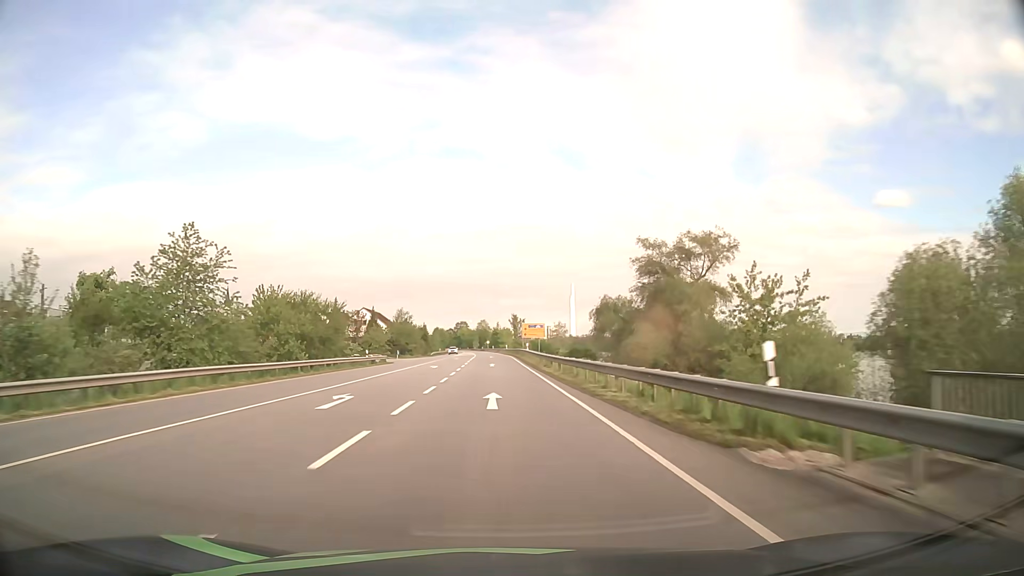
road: primary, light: Day
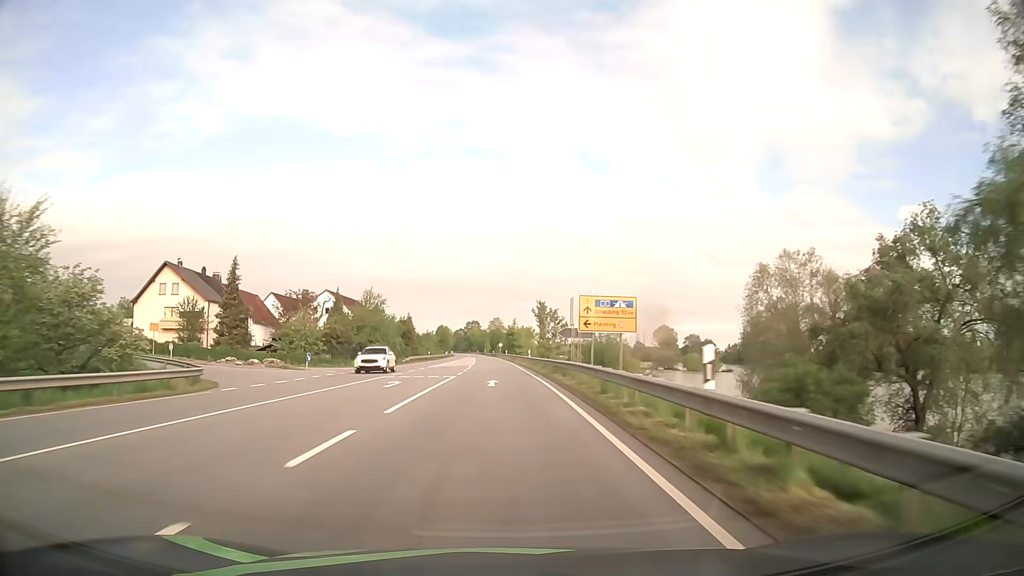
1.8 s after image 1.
(-0.6, +48.0) m; -1°
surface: asphalt
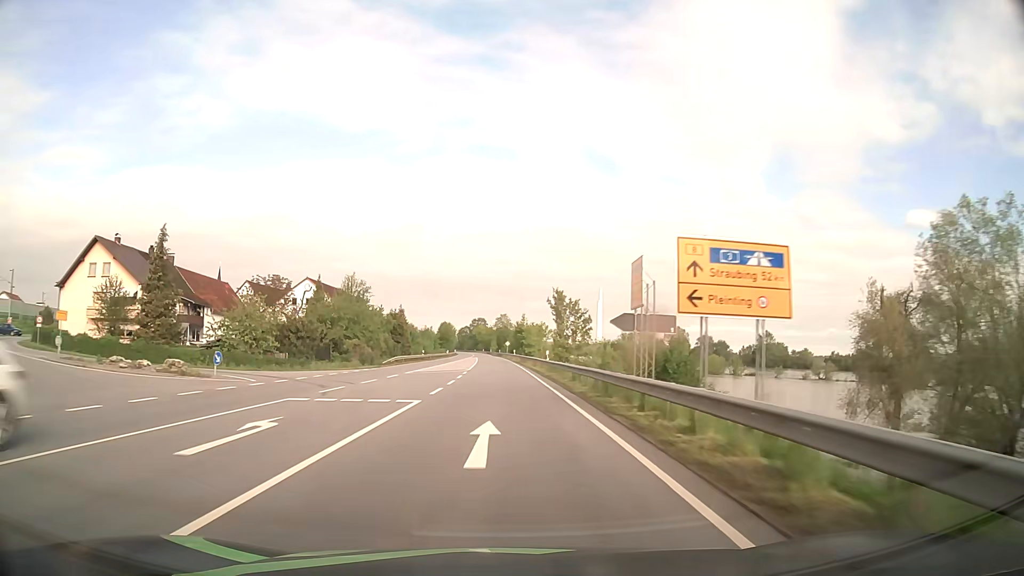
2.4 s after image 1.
(-0.1, +15.9) m; -1°
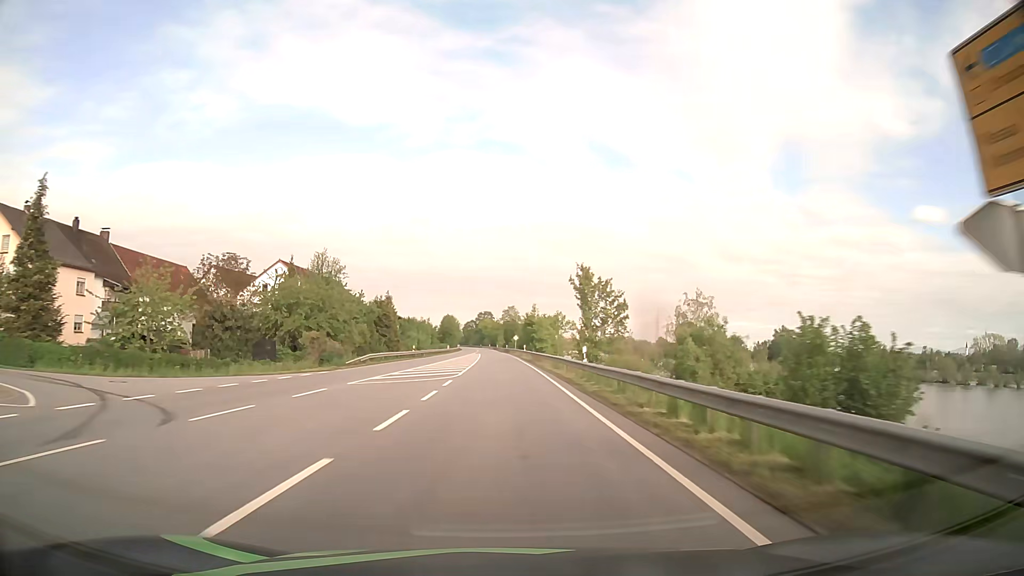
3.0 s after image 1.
(0.0, +16.0) m; 0°
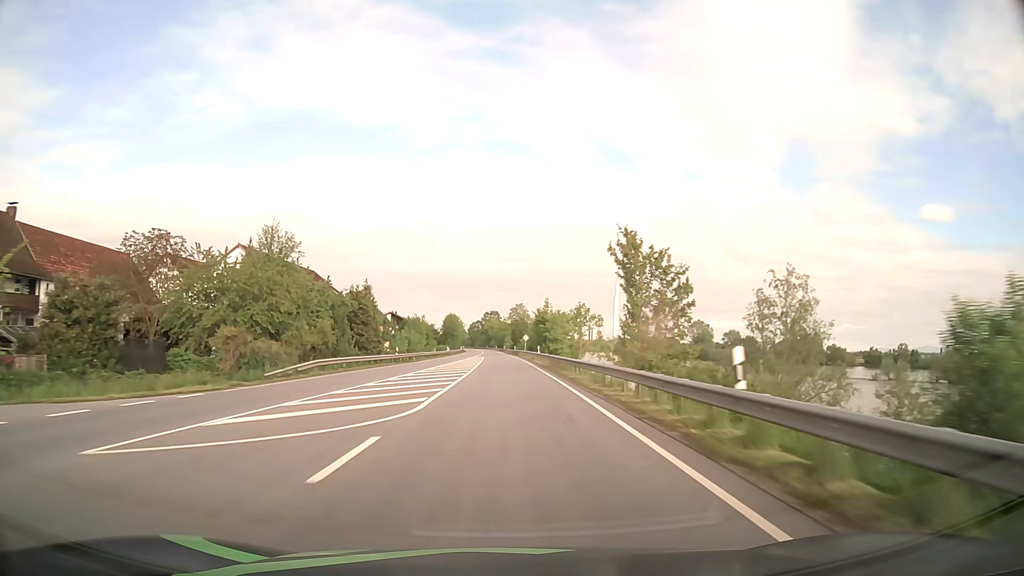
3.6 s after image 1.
(-0.1, +16.0) m; -1°
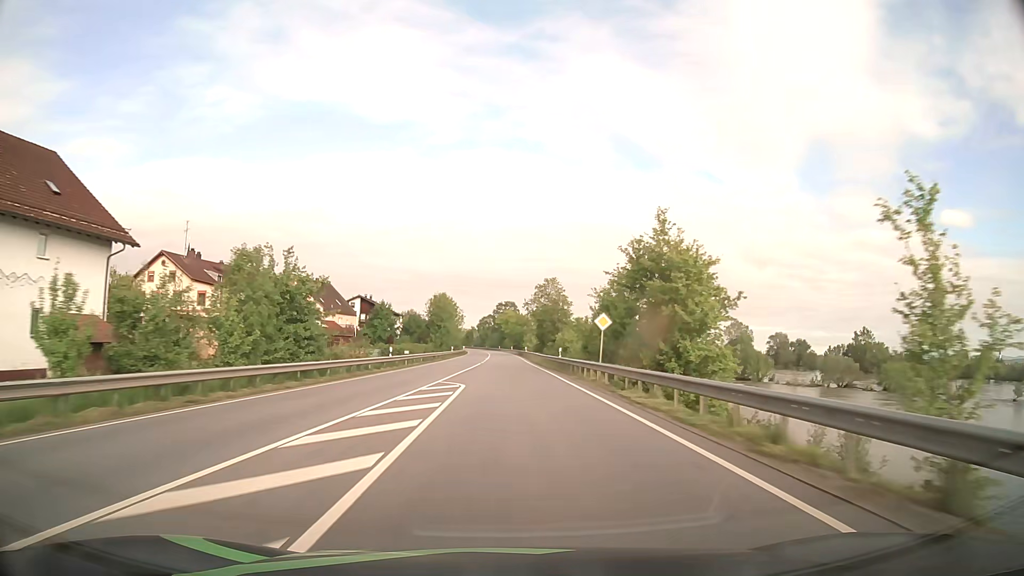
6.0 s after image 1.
(-0.9, +63.9) m; -1°
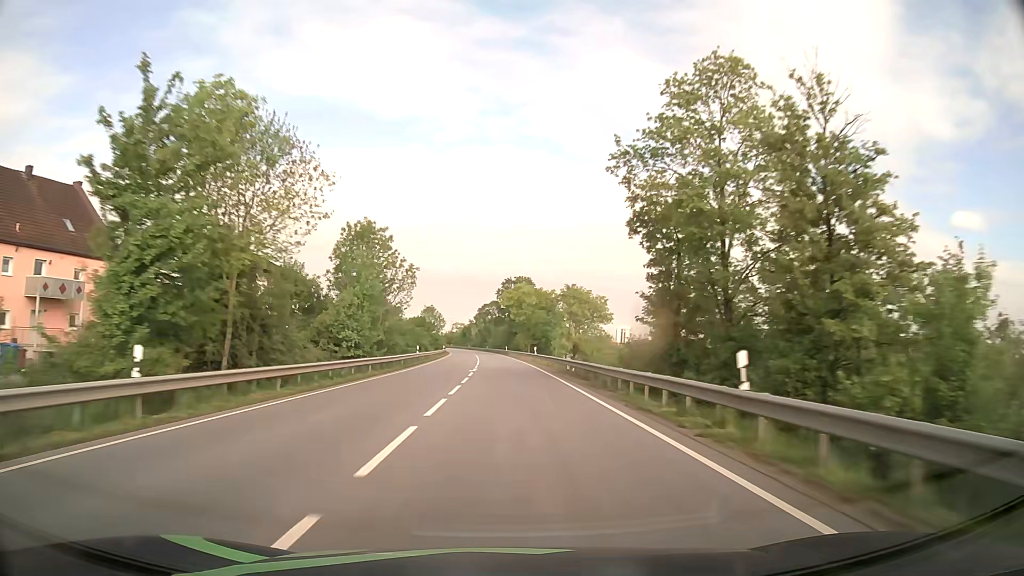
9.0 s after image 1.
(-0.5, +79.9) m; -1°
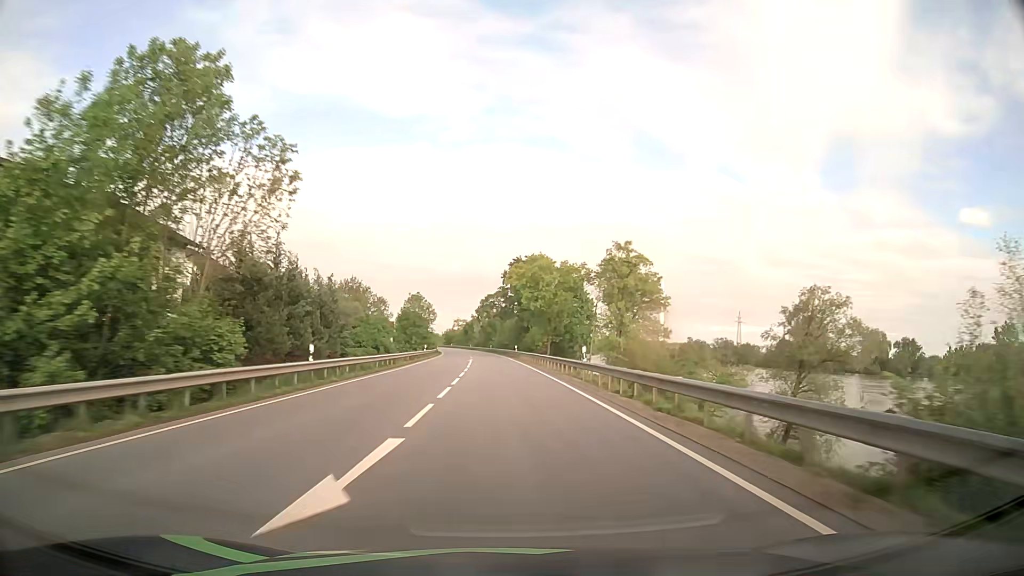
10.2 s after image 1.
(-0.1, +32.0) m; -1°
(0, +10) (0, +20) (0, +30) (0, +40) (-1, +50) (-1, +60) (-2, +70) (-2, +80) (-3, +90) (-3, +100) m
